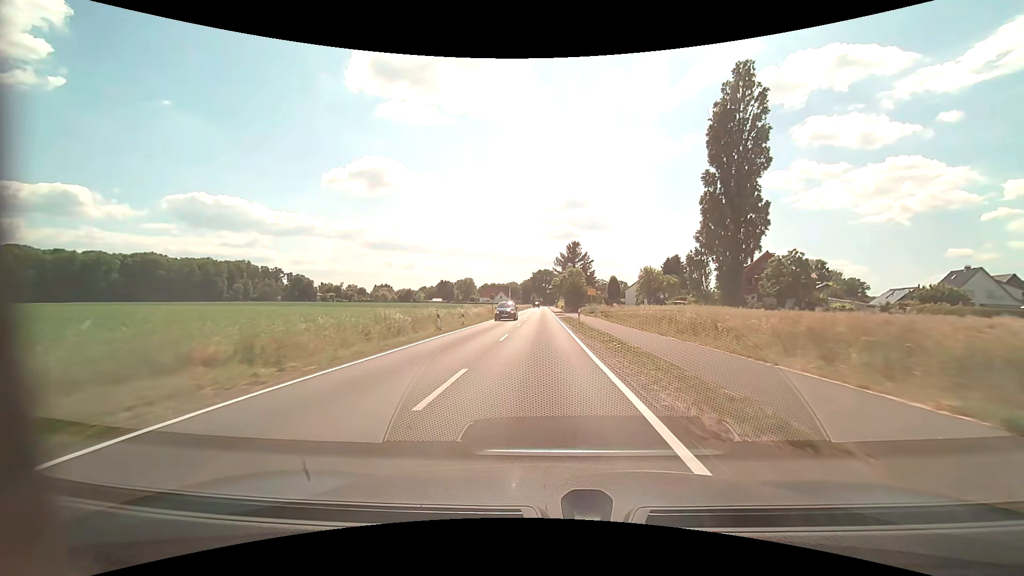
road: tertiary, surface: asphalt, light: Day
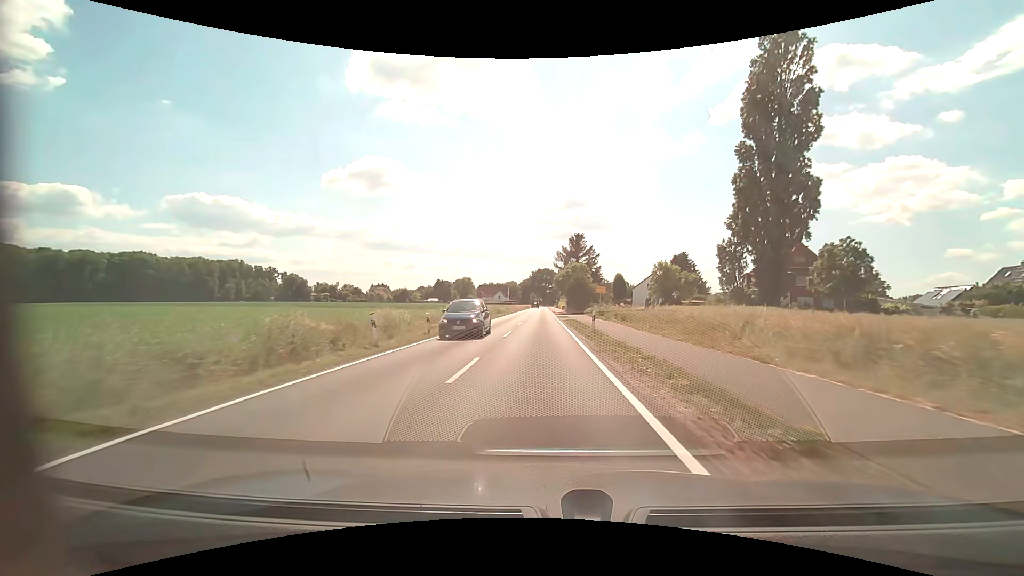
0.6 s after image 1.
(0.0, +9.8) m; 0°
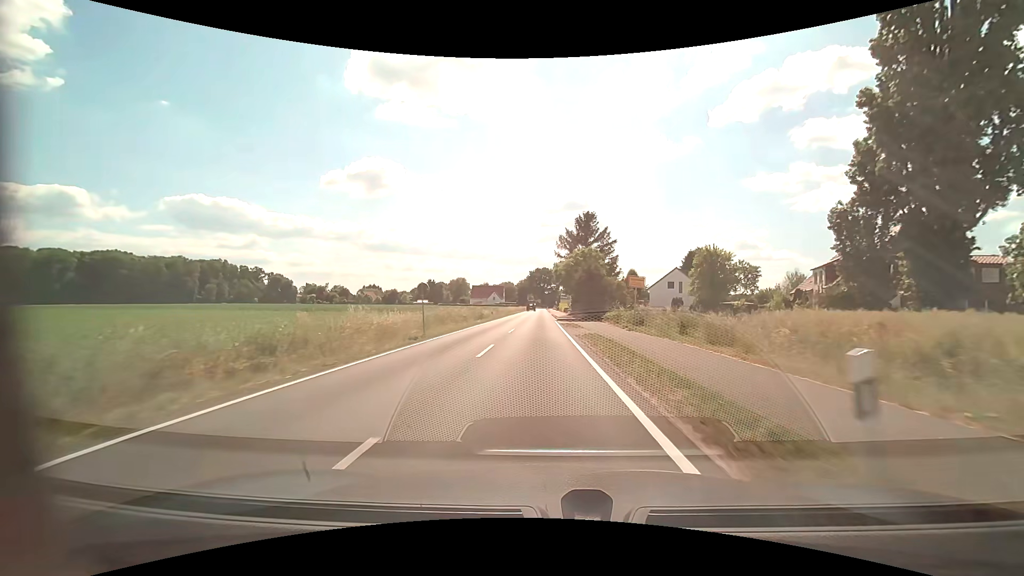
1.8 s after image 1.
(+0.1, +19.6) m; 0°
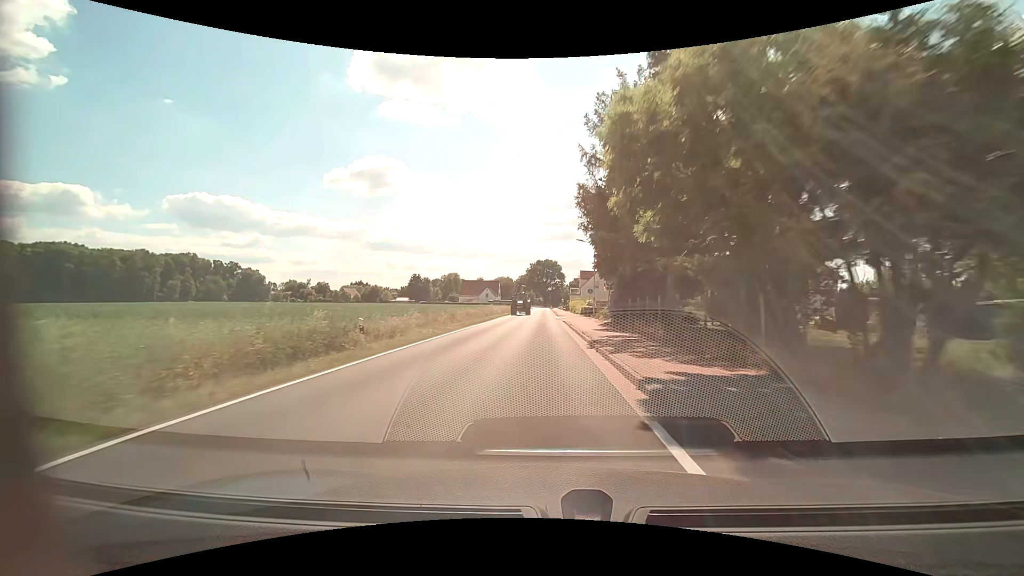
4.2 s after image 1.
(-0.2, +39.3) m; 0°
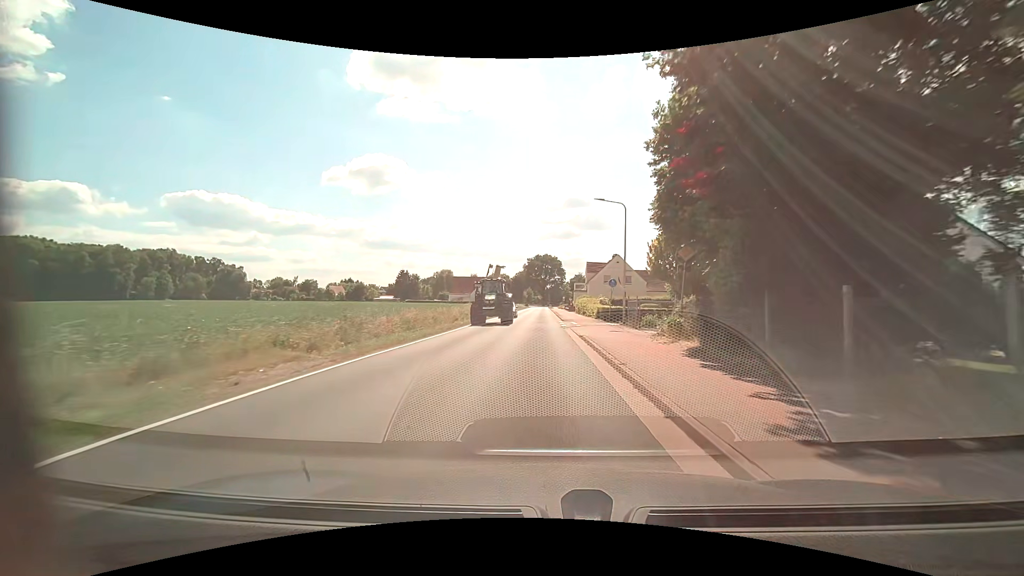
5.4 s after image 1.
(0.0, +18.8) m; 0°
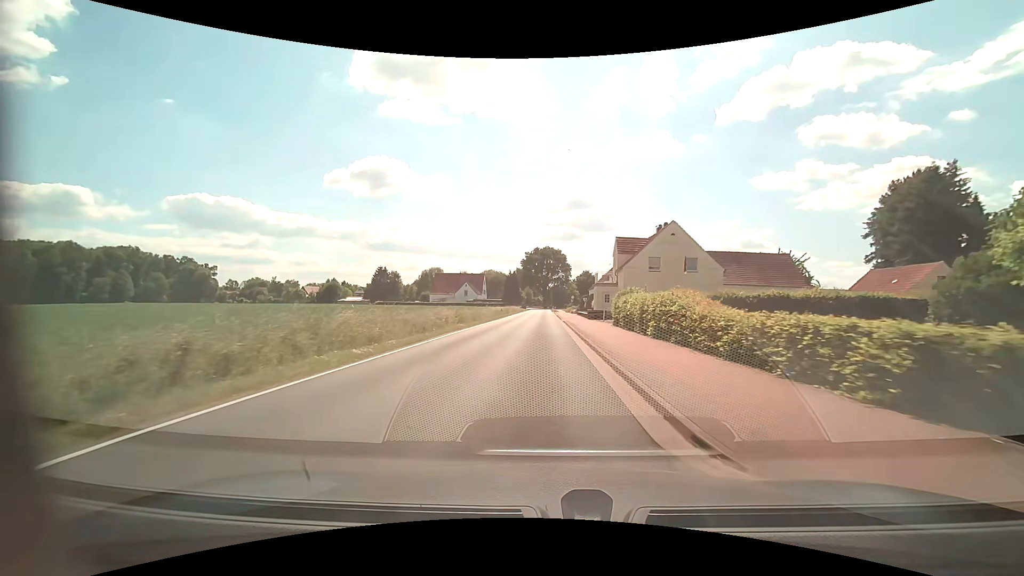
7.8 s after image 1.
(0.0, +33.1) m; 0°
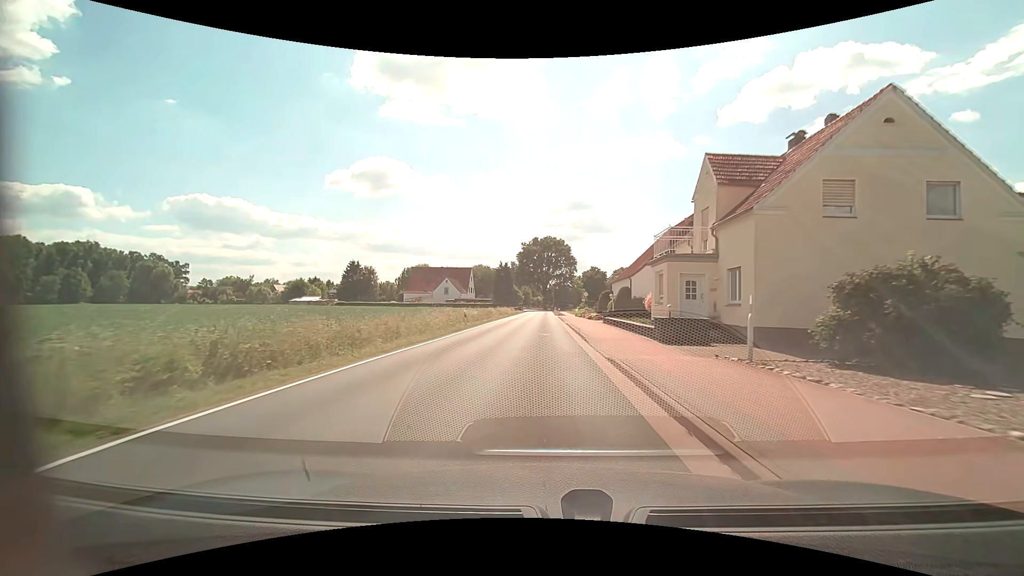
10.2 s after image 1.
(-0.1, +28.8) m; 0°
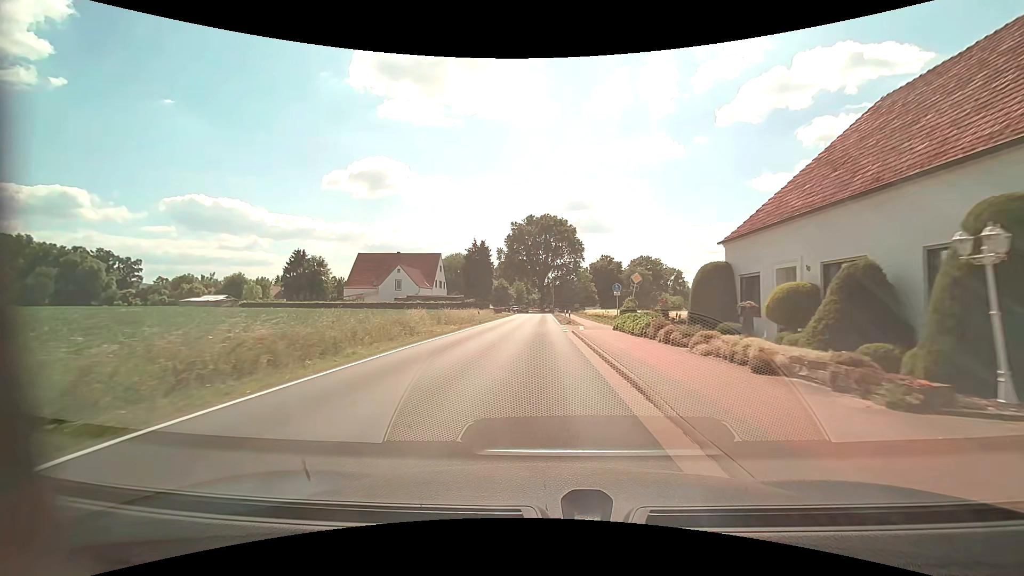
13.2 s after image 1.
(+0.1, +35.9) m; 0°
(0, +10) (0, +20) (0, +30) (0, +40) (0, +50) (0, +60) (+1, +70) (+1, +80) (0, +90) (0, +100) m
